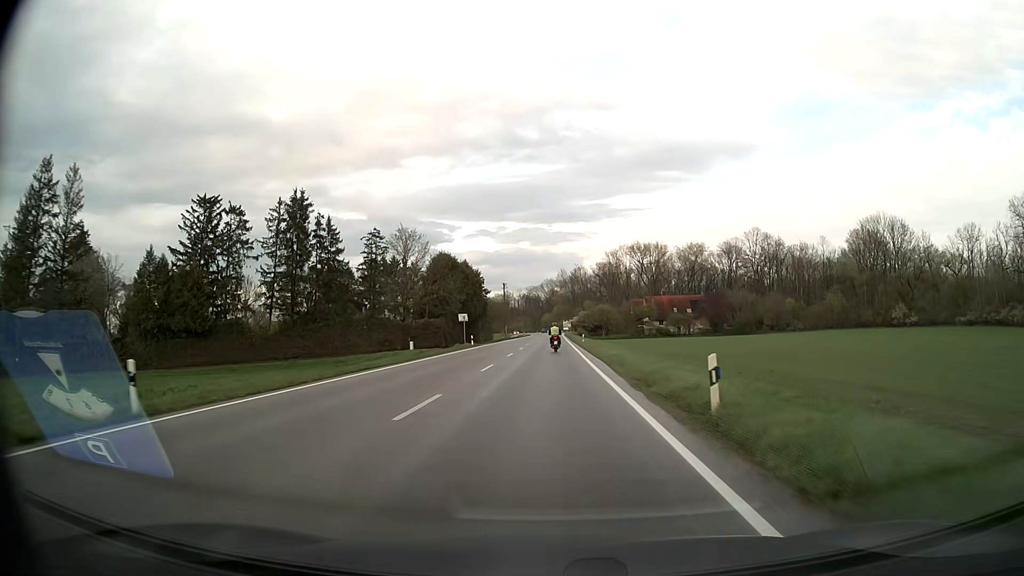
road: secondary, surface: asphalt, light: Day
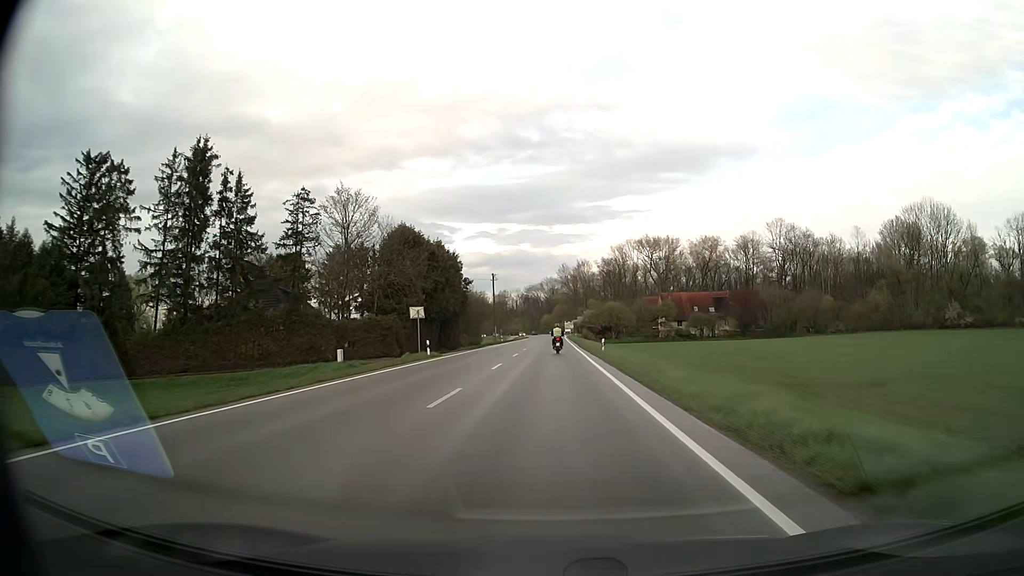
(-0.1, +22.3) m; 0°
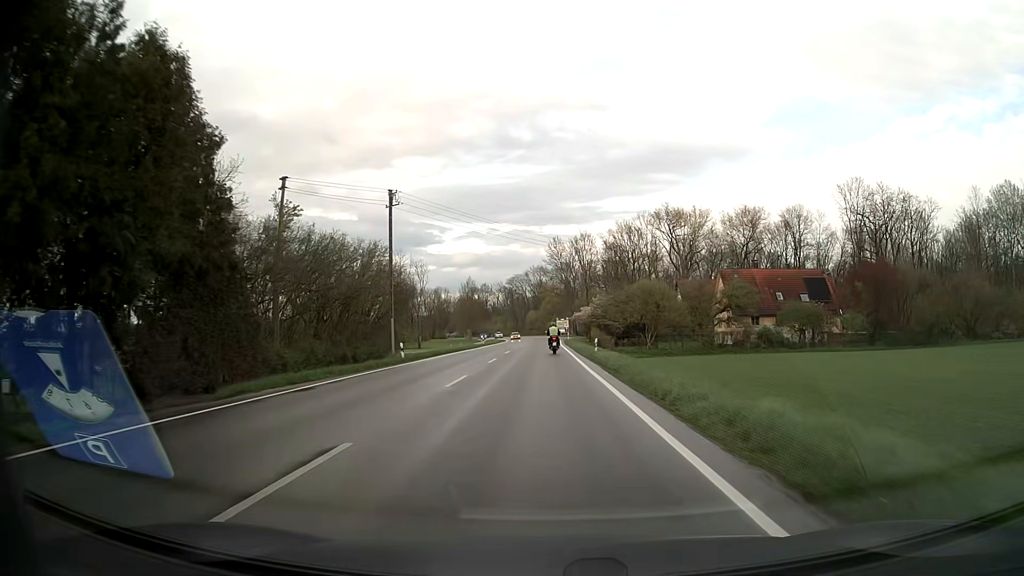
(+0.5, +56.0) m; +1°
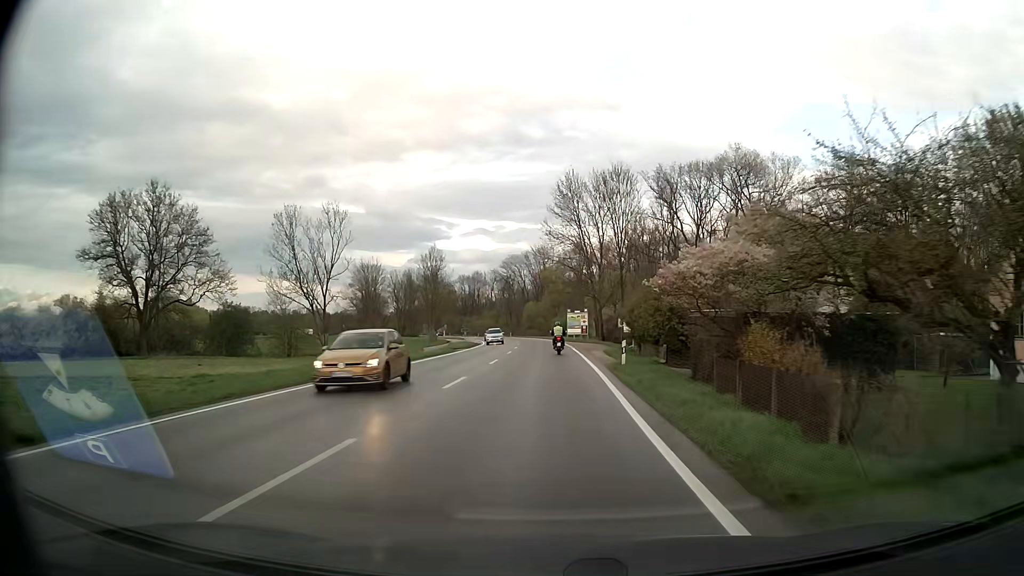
(-0.3, +56.5) m; -1°
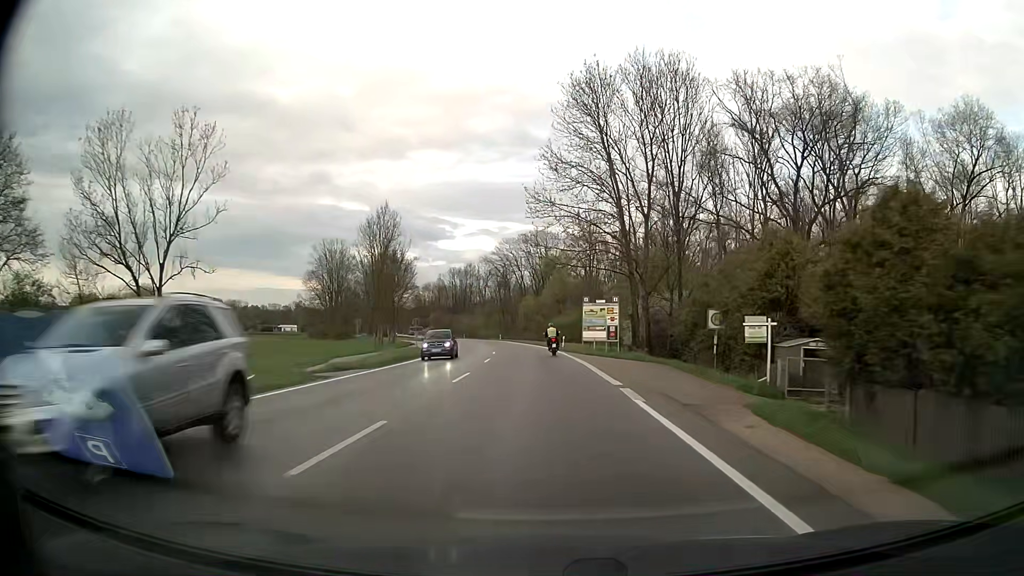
(0.0, +33.8) m; 0°
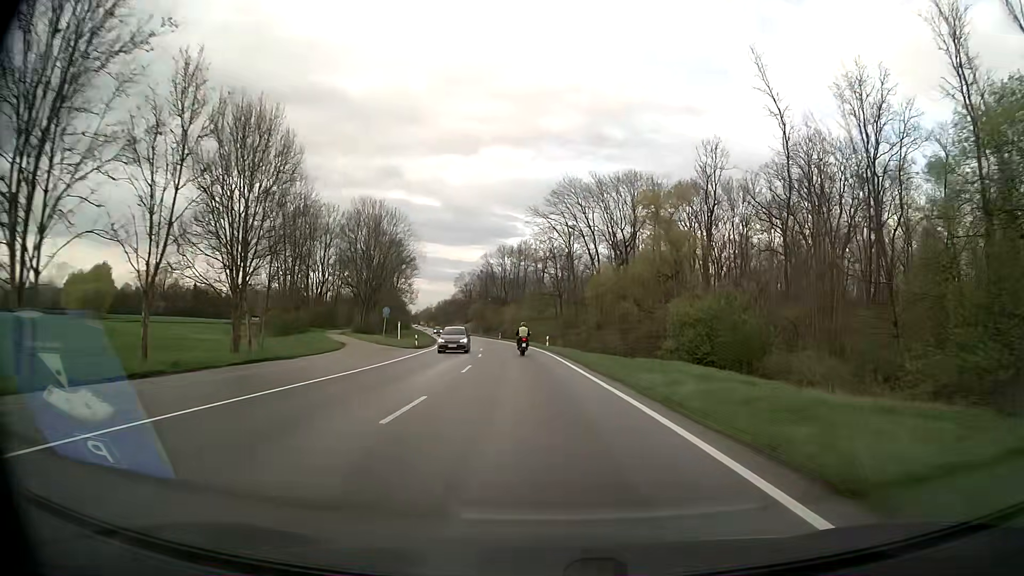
(-2.3, +57.0) m; -6°
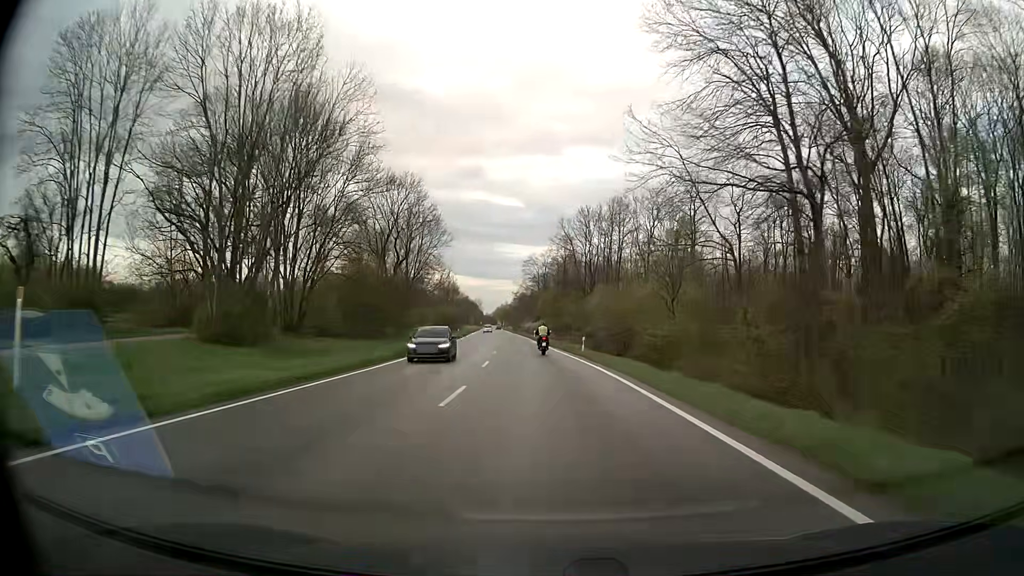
(-4.0, +58.2) m; -7°
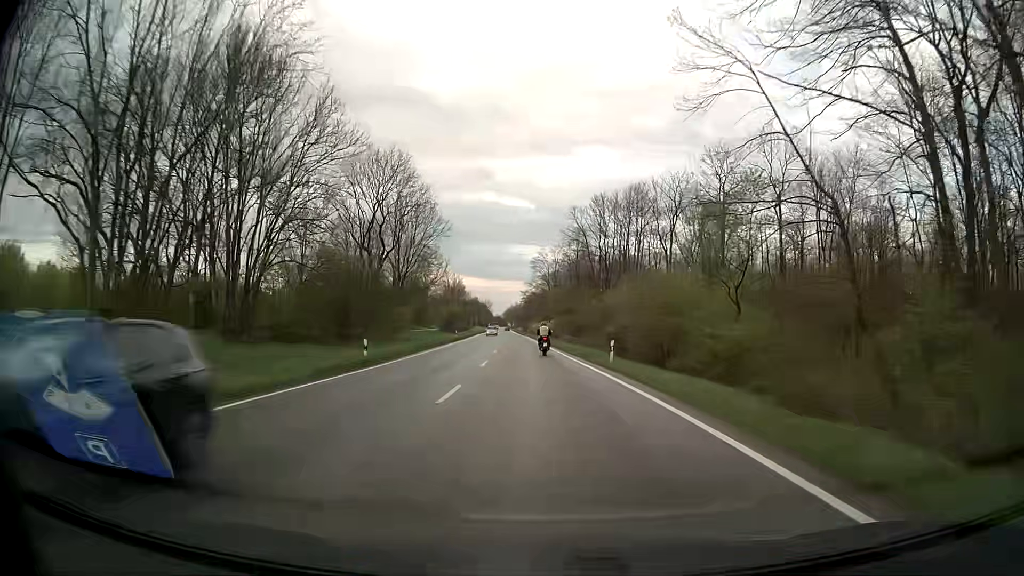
(-0.1, +11.6) m; -1°
(0, +10) (0, +20) (-1, +30) (-1, +40) (-2, +50) (-2, +60) (-3, +70) (-3, +80) (-4, +90) (-5, +100) m
